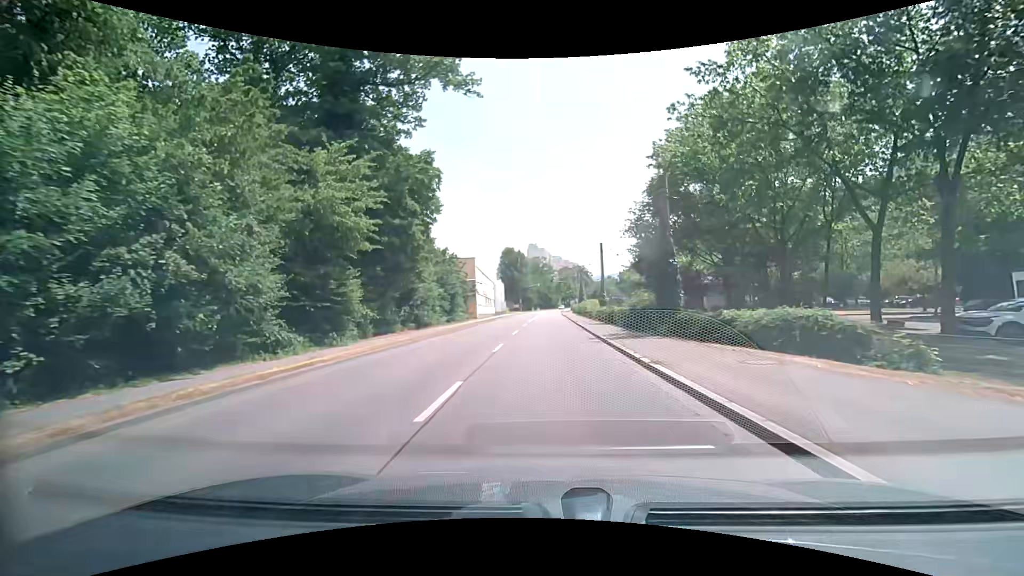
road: secondary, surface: asphalt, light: Day
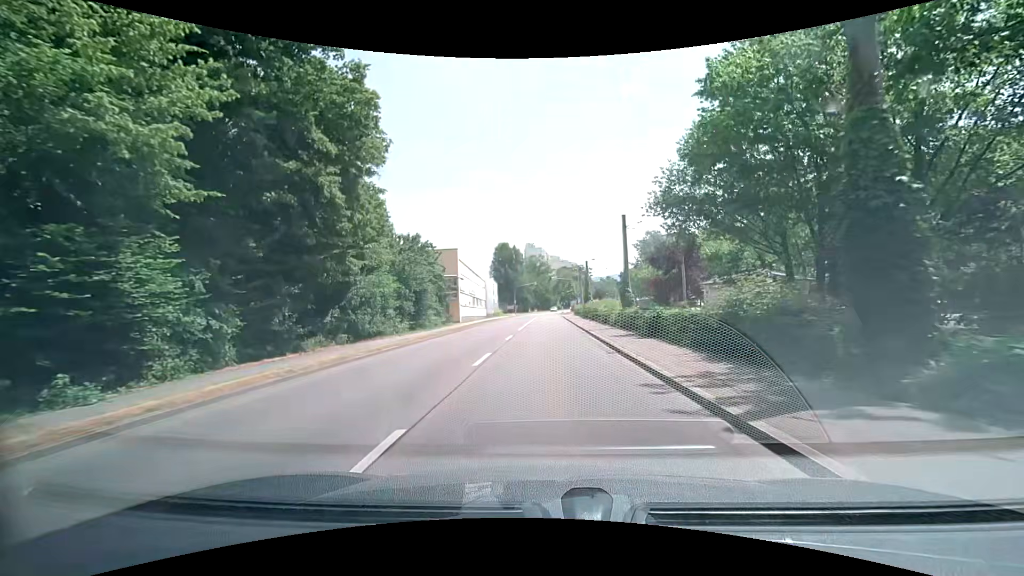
(-0.1, +12.4) m; +1°
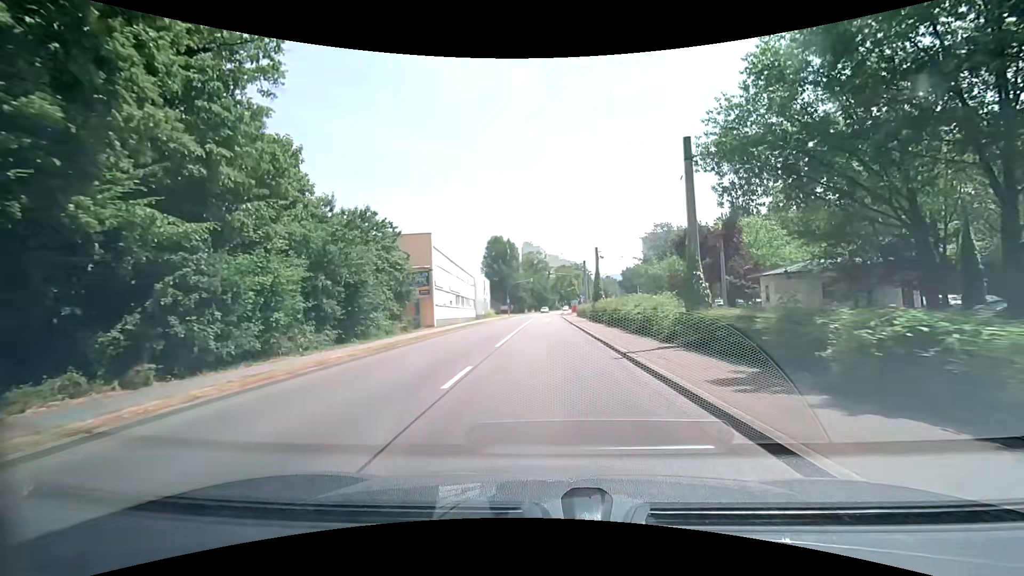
(0.0, +12.4) m; 0°
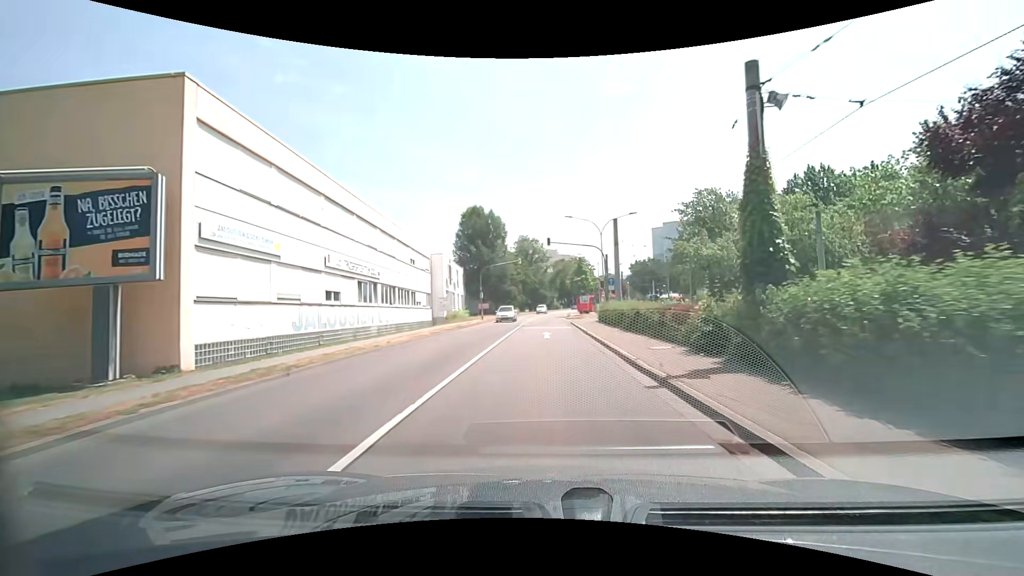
(-0.1, +31.4) m; 0°
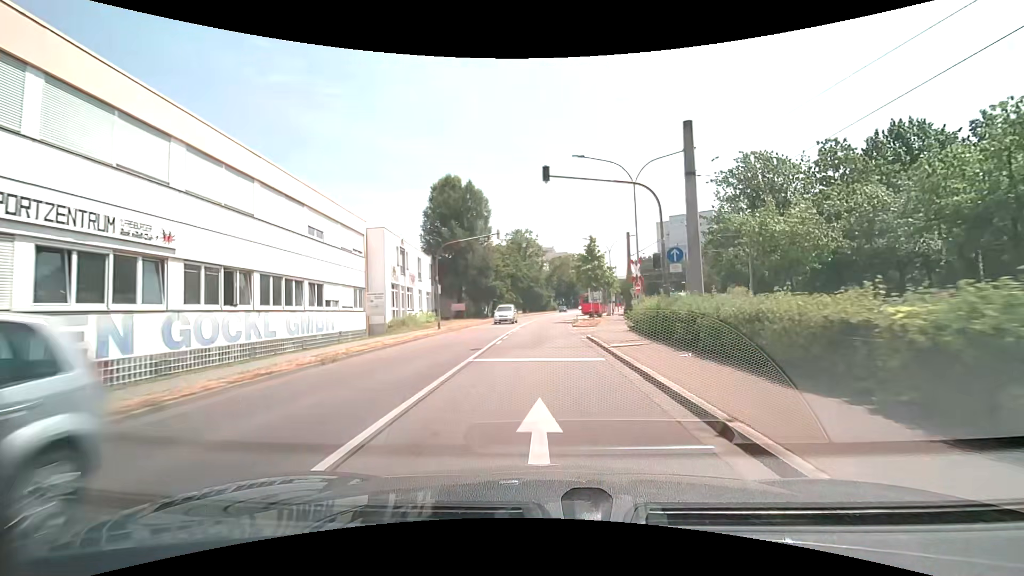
(0.0, +19.0) m; 0°
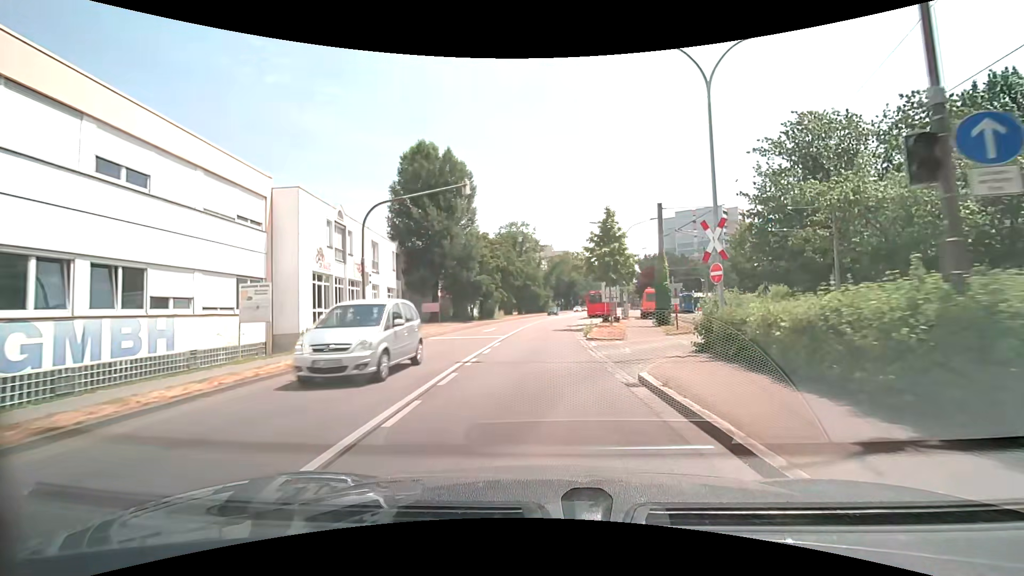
(0.0, +12.6) m; 0°
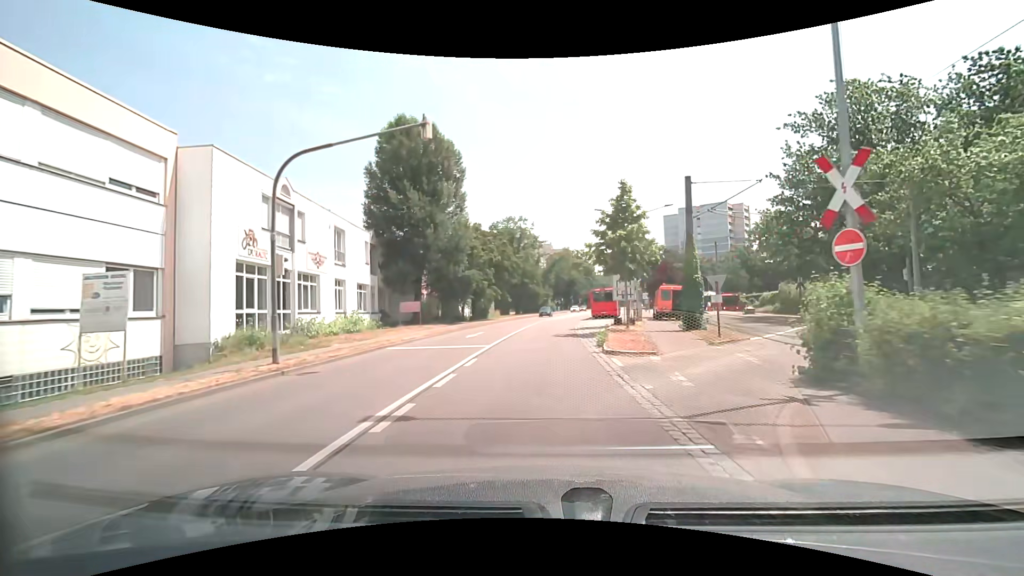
(0.0, +6.3) m; 0°
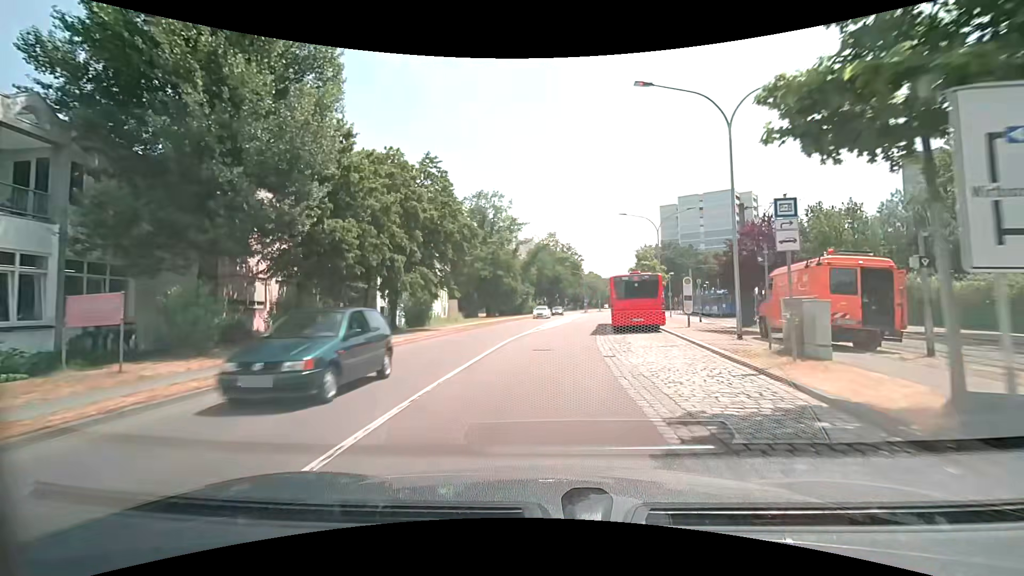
(+0.2, +25.1) m; +2°
(0, +10) (+1, +20) (+1, +30) (+3, +40) (+4, +50) (+6, +60) (+7, +70) (+9, +79) (+11, +89) (+12, +99) m
